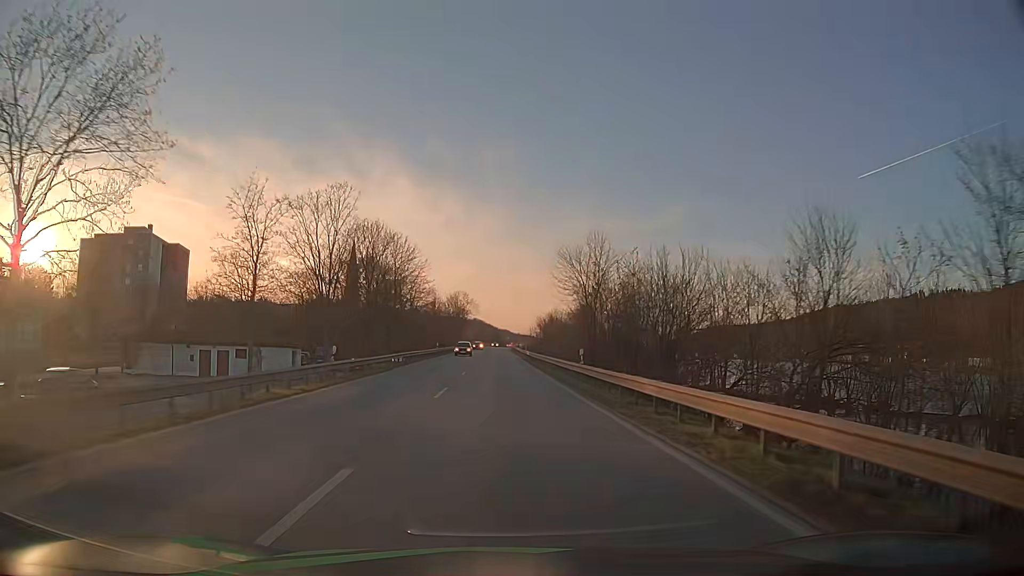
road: primary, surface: asphalt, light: Day
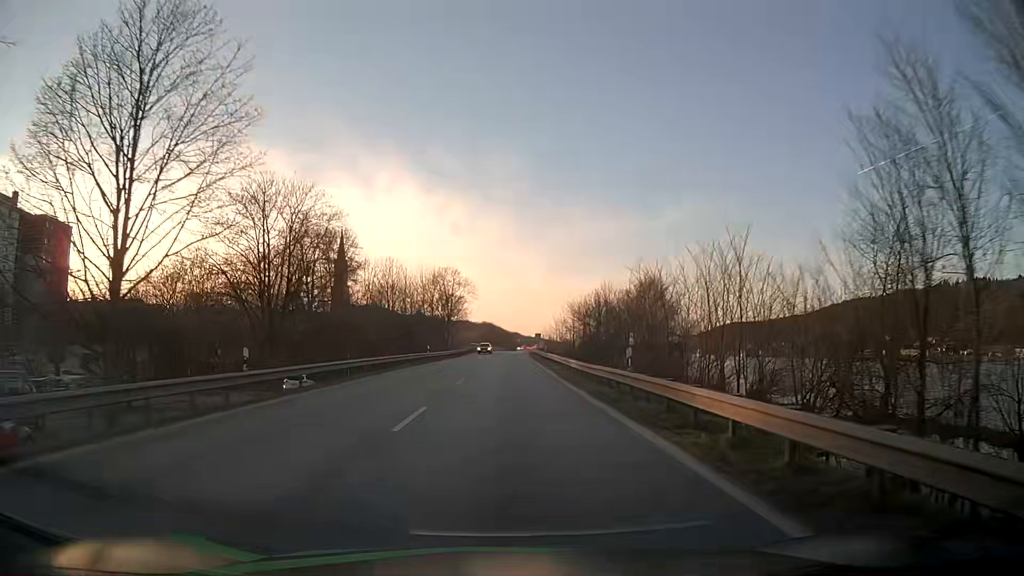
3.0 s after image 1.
(-0.4, +55.4) m; -1°
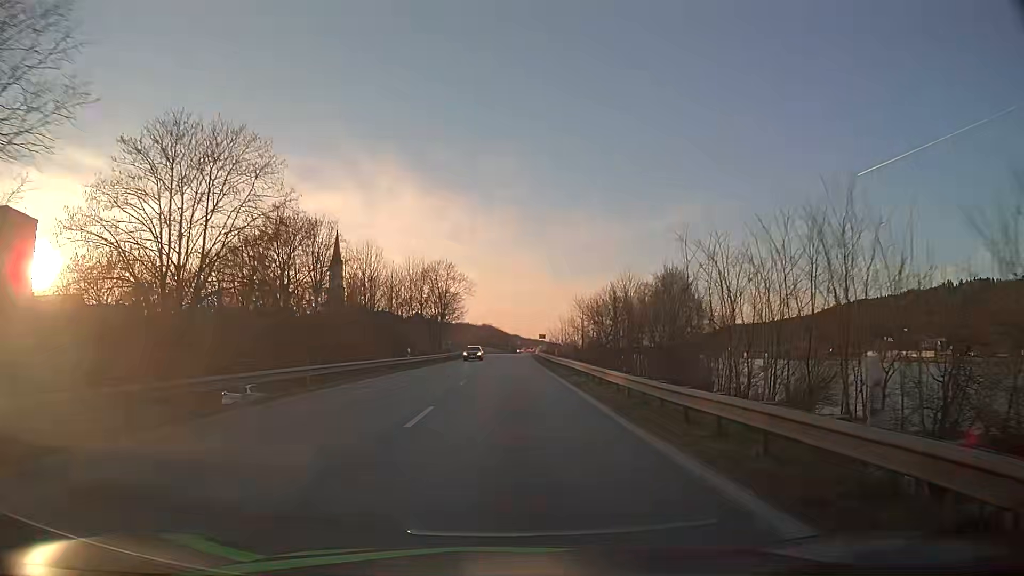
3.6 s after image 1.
(0.0, +11.1) m; 0°
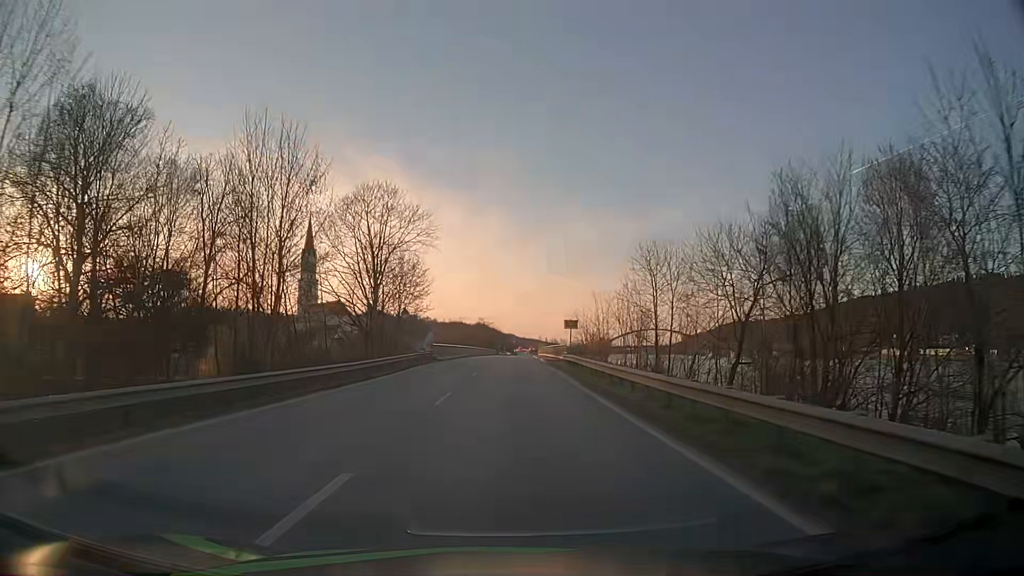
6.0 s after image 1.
(+0.3, +44.4) m; +1°
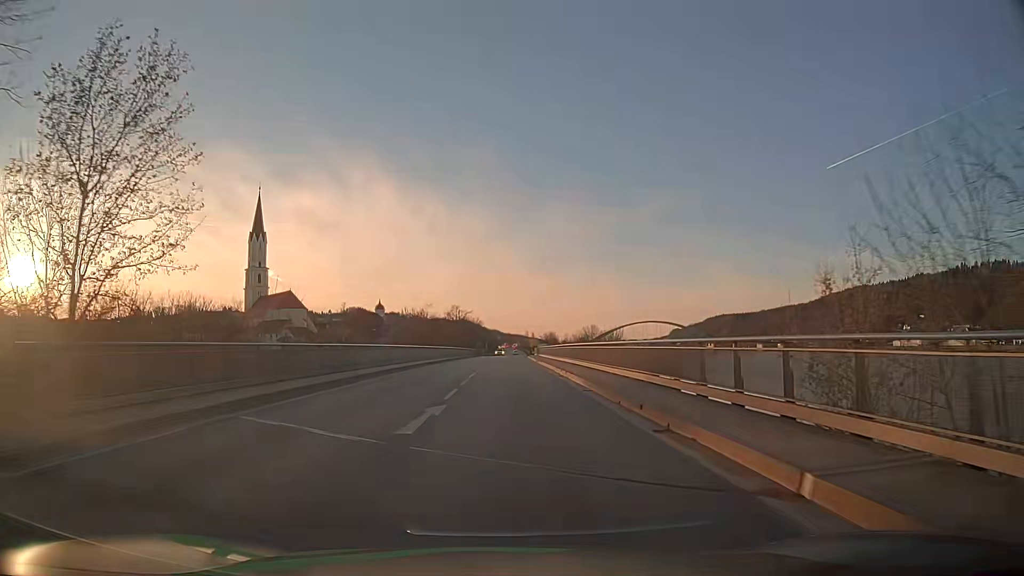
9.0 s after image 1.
(+0.5, +52.8) m; +1°
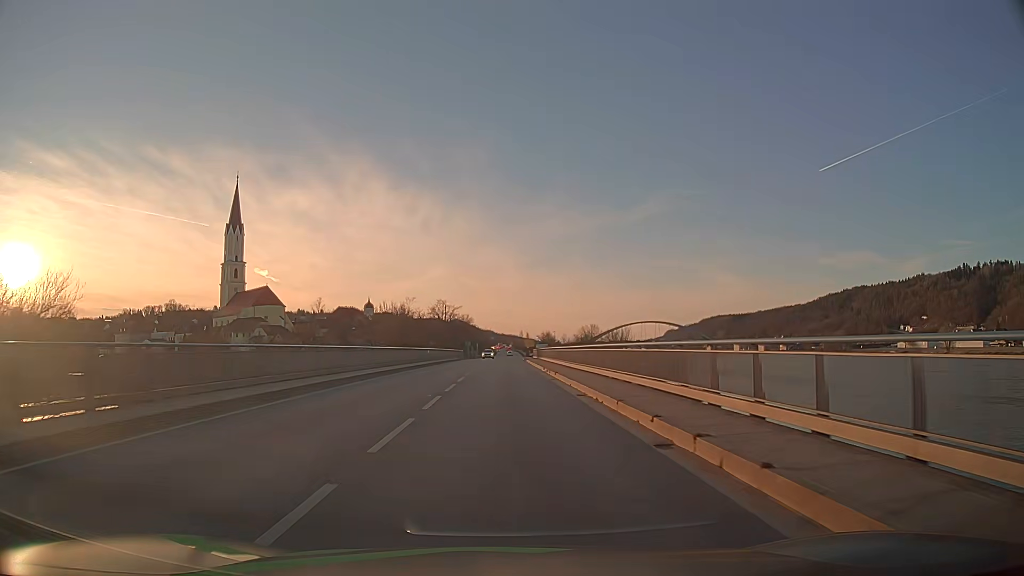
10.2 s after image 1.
(+0.1, +20.2) m; +1°
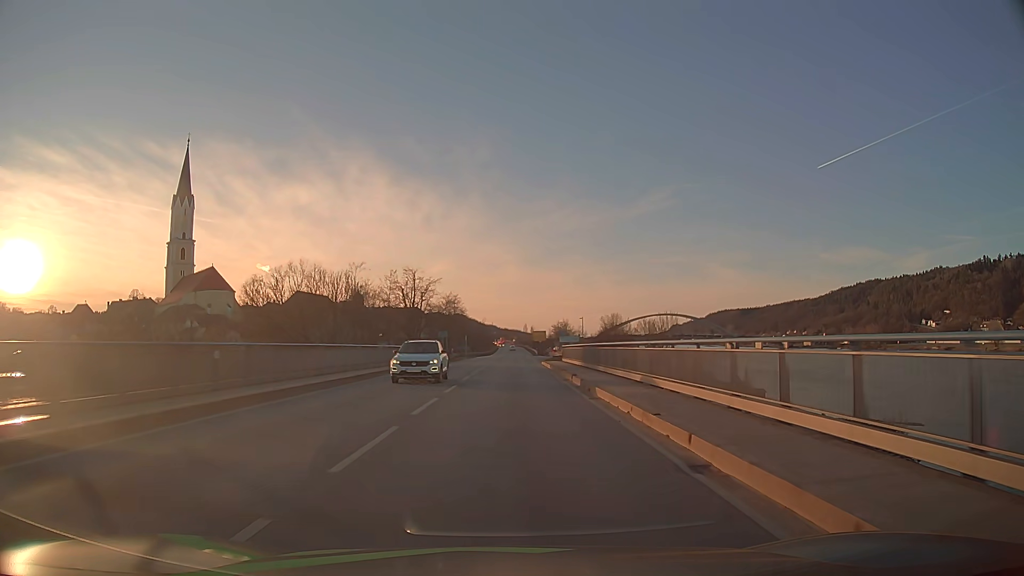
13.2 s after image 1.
(0.0, +49.6) m; 0°
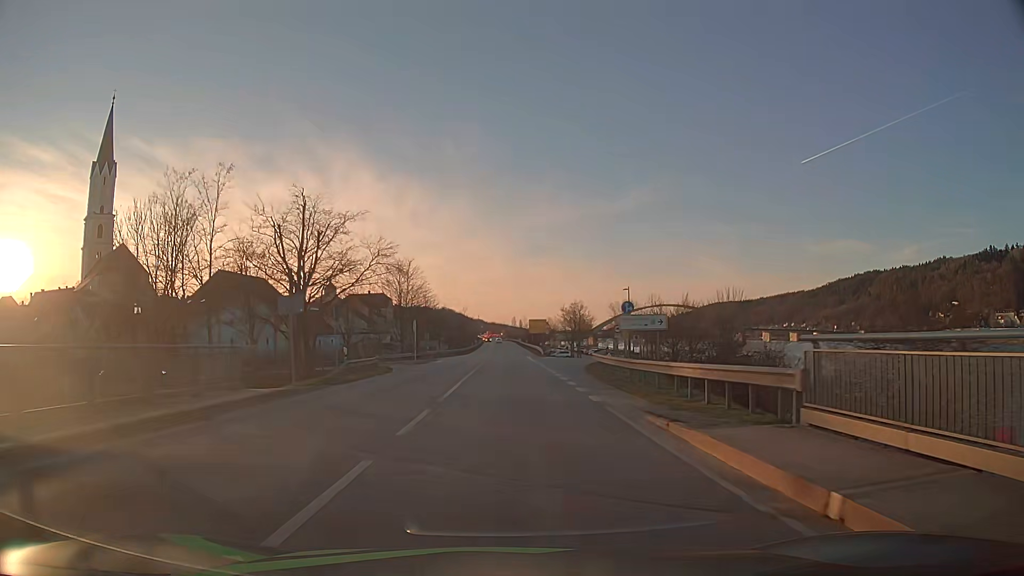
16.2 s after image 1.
(+0.2, +44.8) m; +1°
(0, +10) (0, +20) (+1, +30) (+2, +40) (+4, +50) (+6, +59) (+9, +69) (+11, +79) (+13, +89) (+15, +99) m
